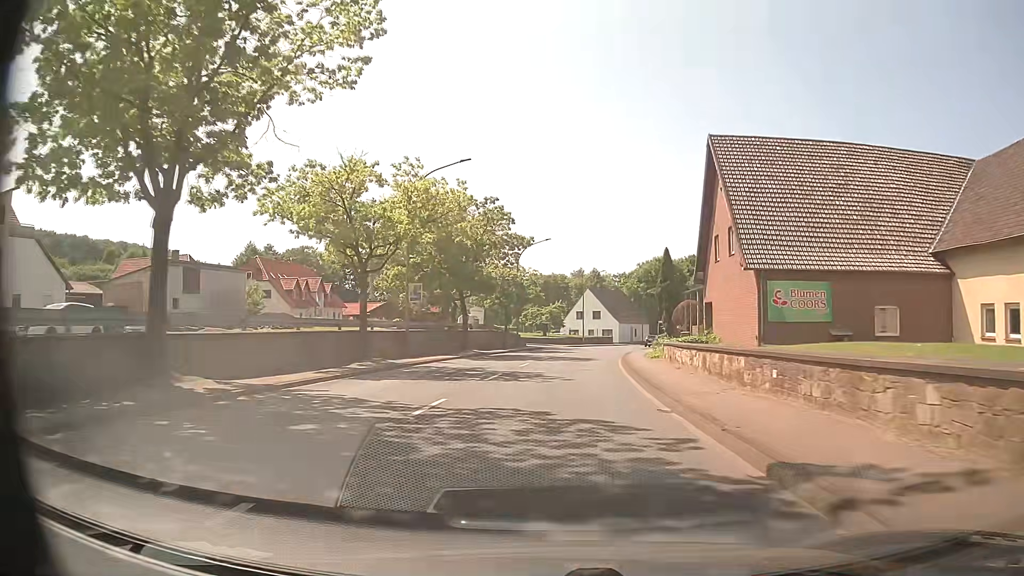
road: primary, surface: asphalt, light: Day
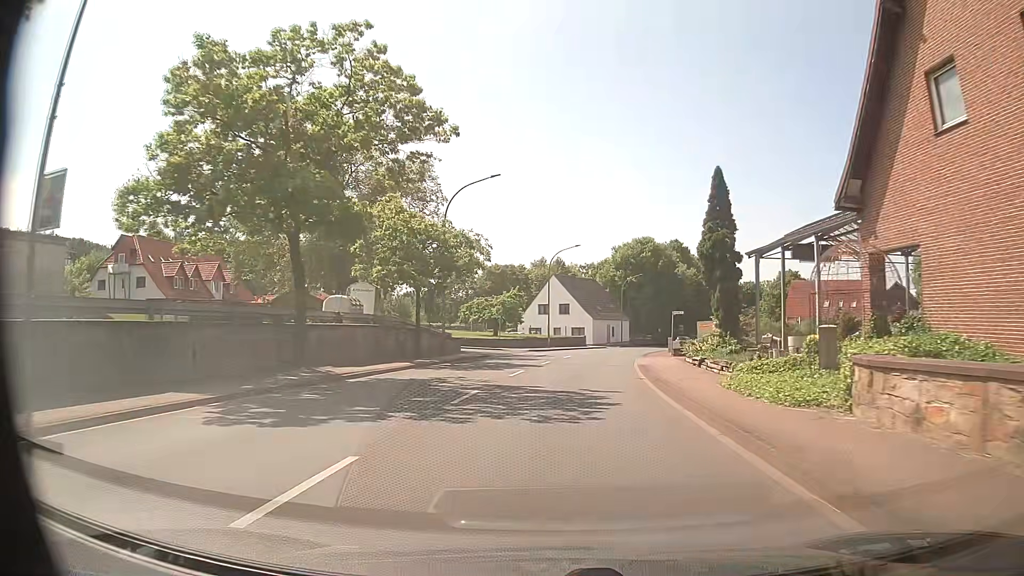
(+0.6, +24.8) m; +3°
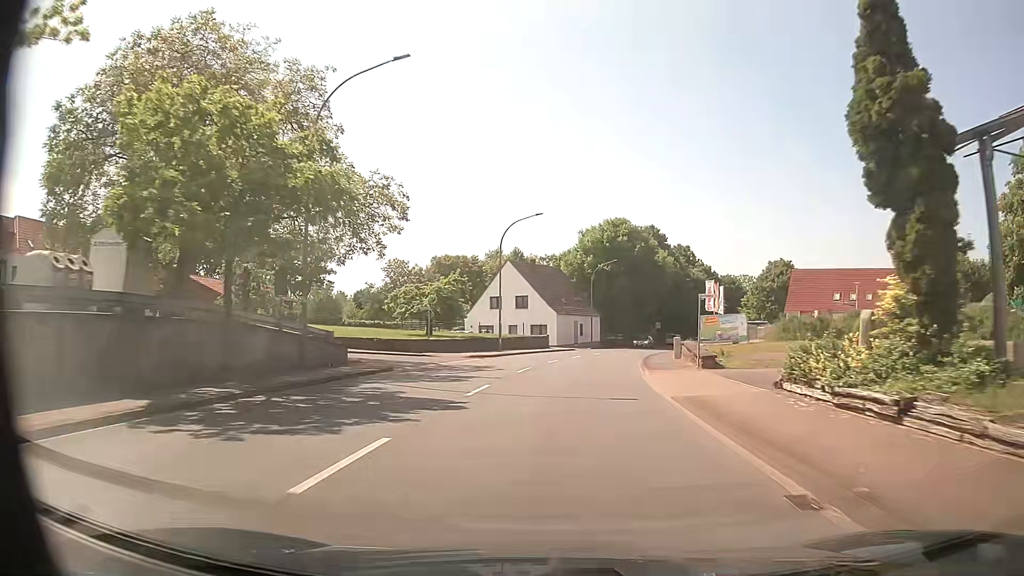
(+0.5, +16.6) m; +4°
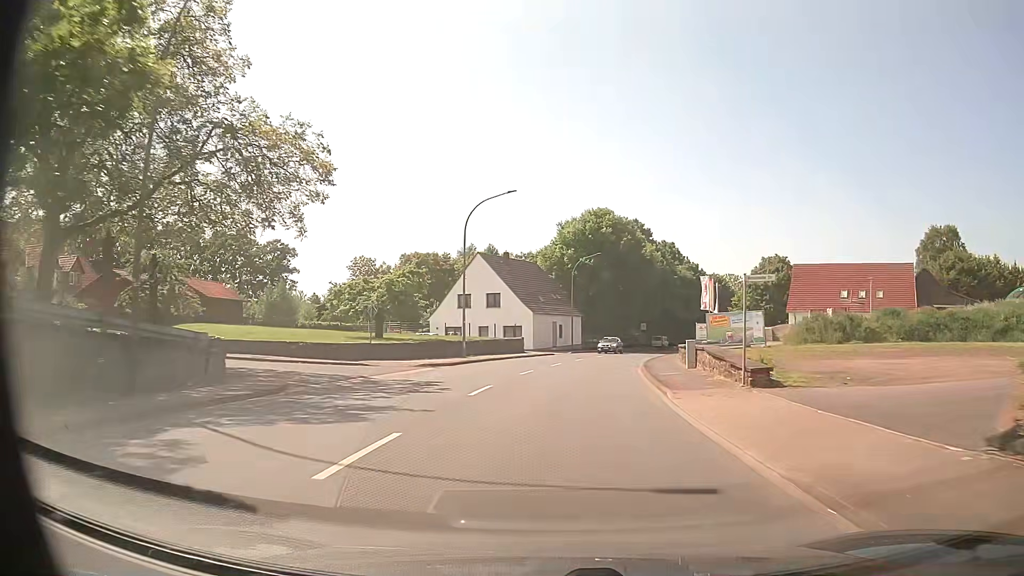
(+0.1, +8.4) m; +2°
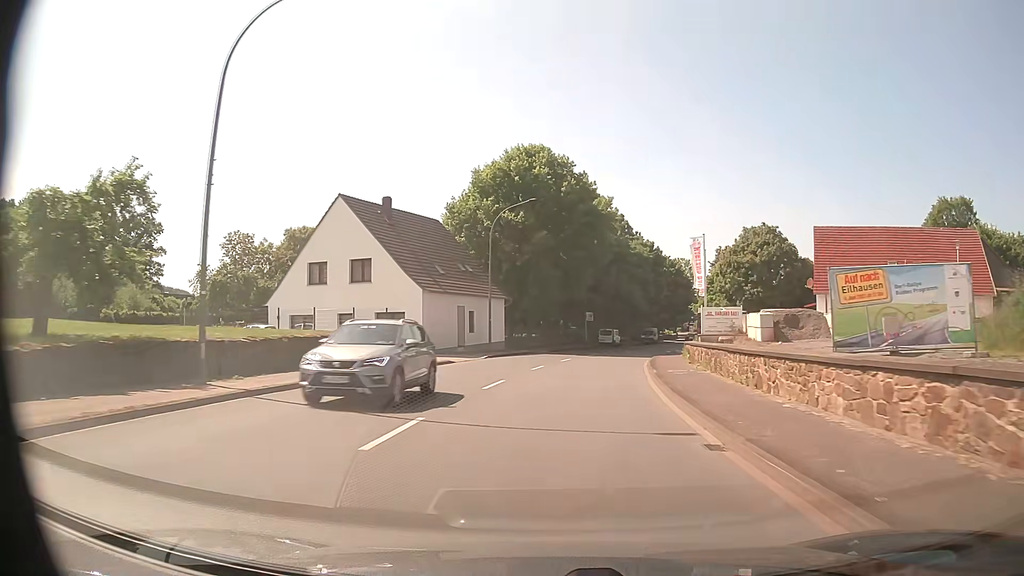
(+1.3, +25.2) m; +6°
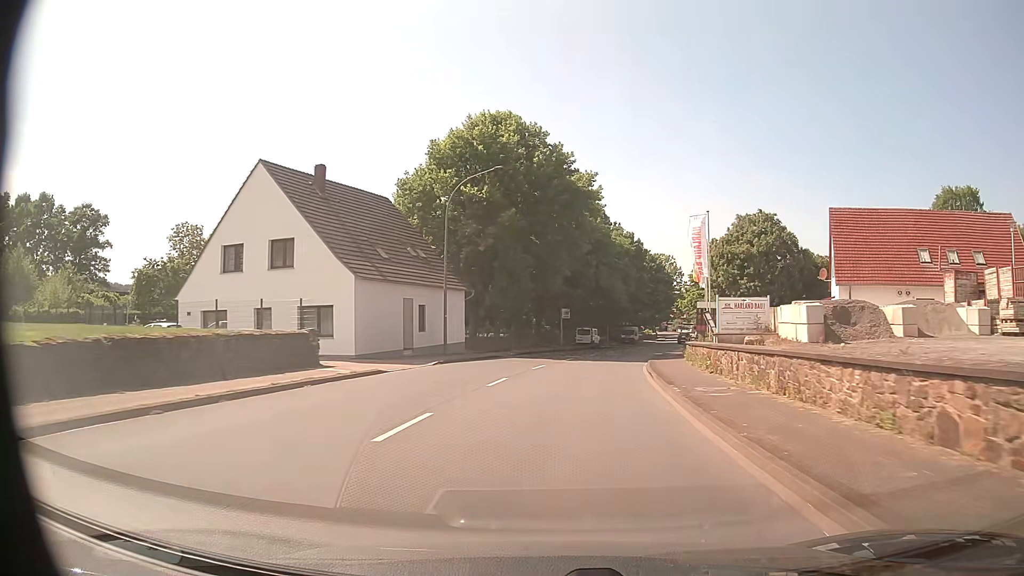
(+0.2, +8.4) m; +2°
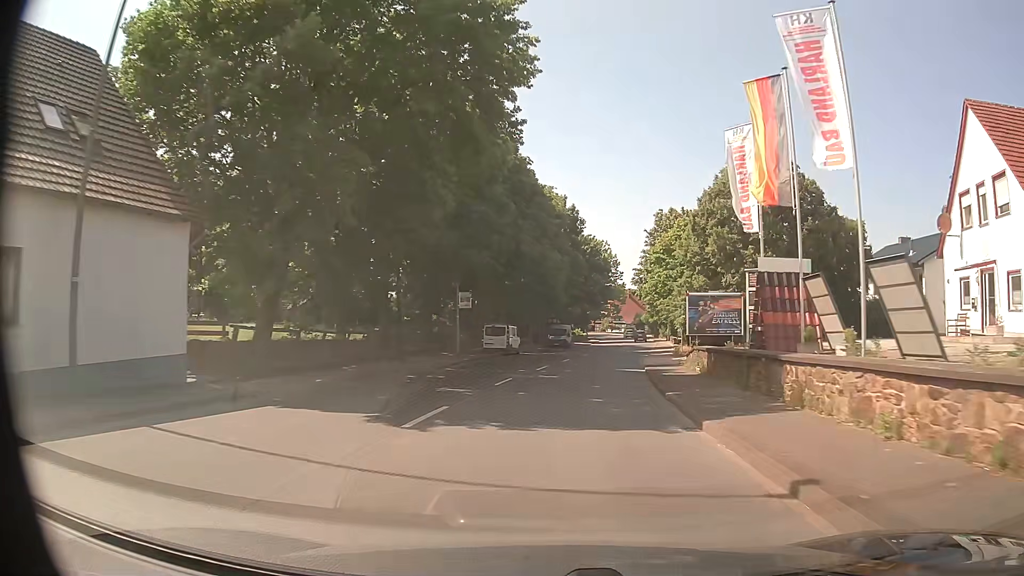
(+1.5, +25.3) m; +7°
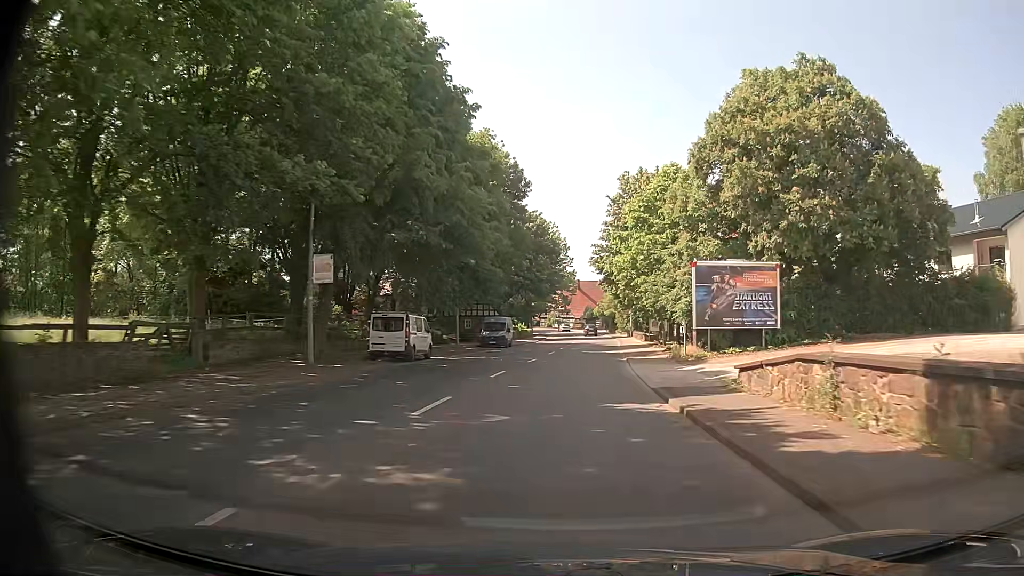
(+0.7, +16.8) m; +5°
(0, +10) (+1, +20) (+2, +30) (+2, +40) (+3, +50) (+4, +60) (+5, +70) (+6, +80) (+6, +90) (+6, +100) m
